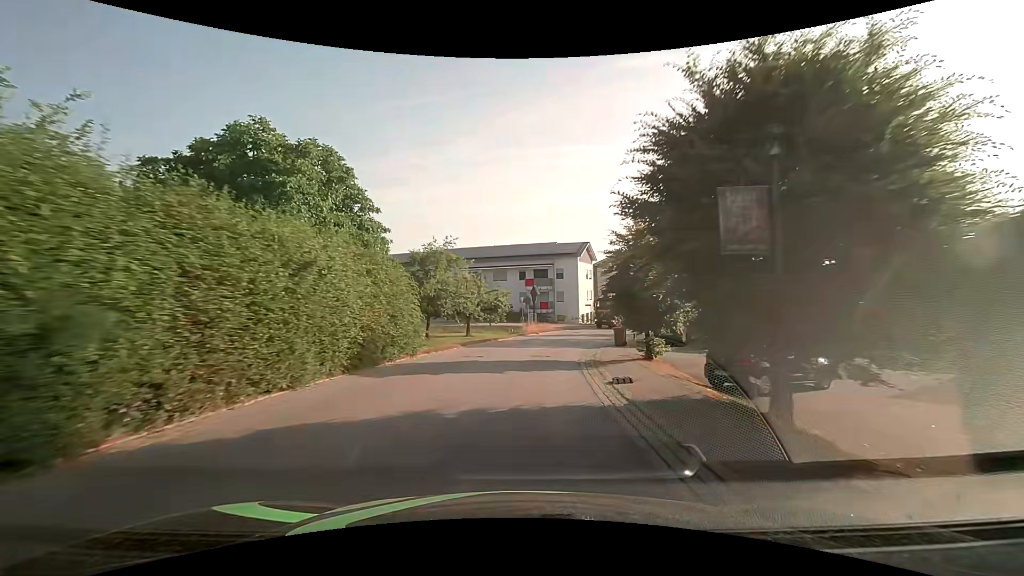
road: secondary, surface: asphalt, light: Day
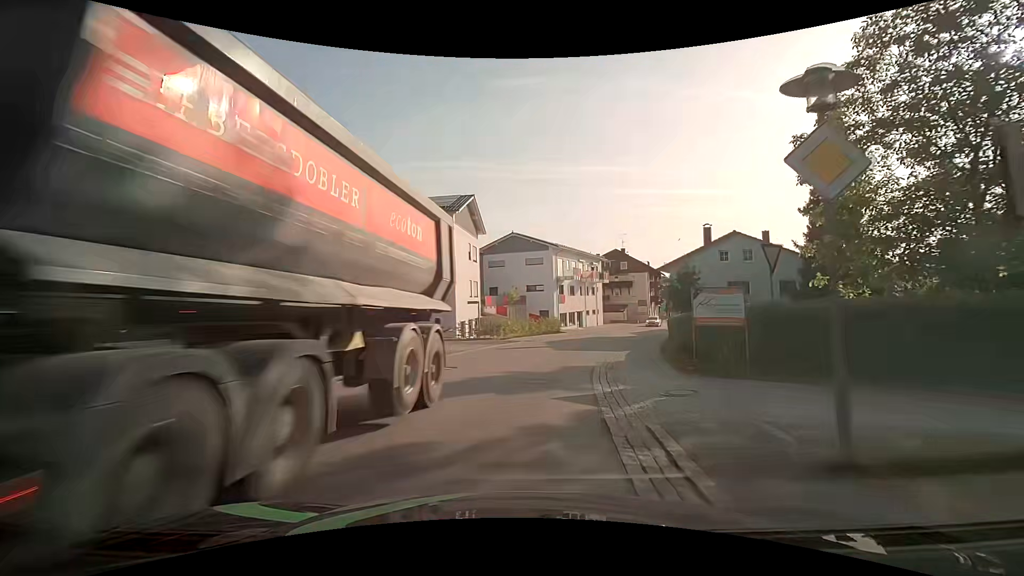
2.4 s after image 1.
(+3.4, +30.0) m; +14°
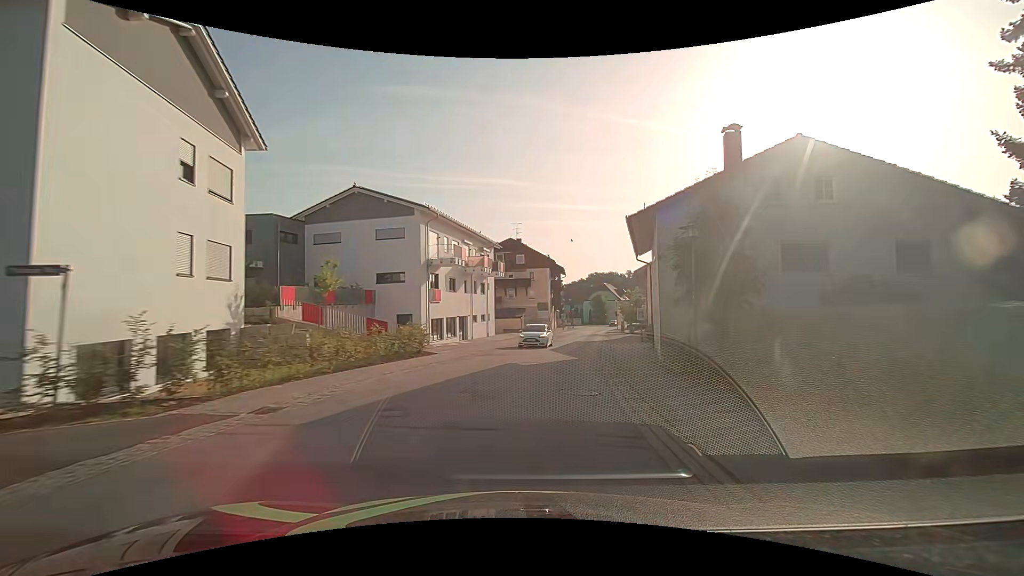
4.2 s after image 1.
(+2.4, +22.4) m; +13°
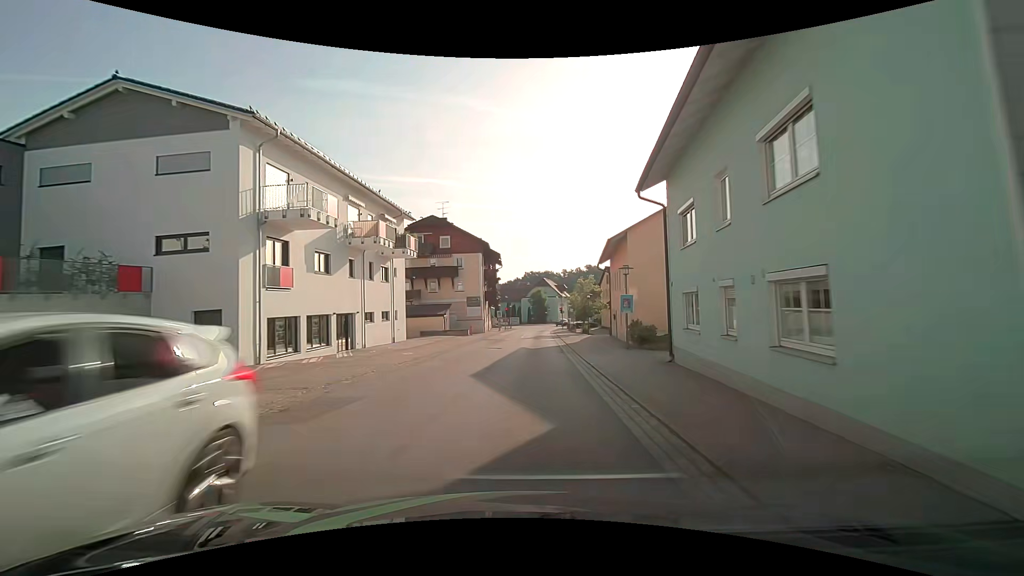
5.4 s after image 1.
(+1.2, +15.1) m; +8°
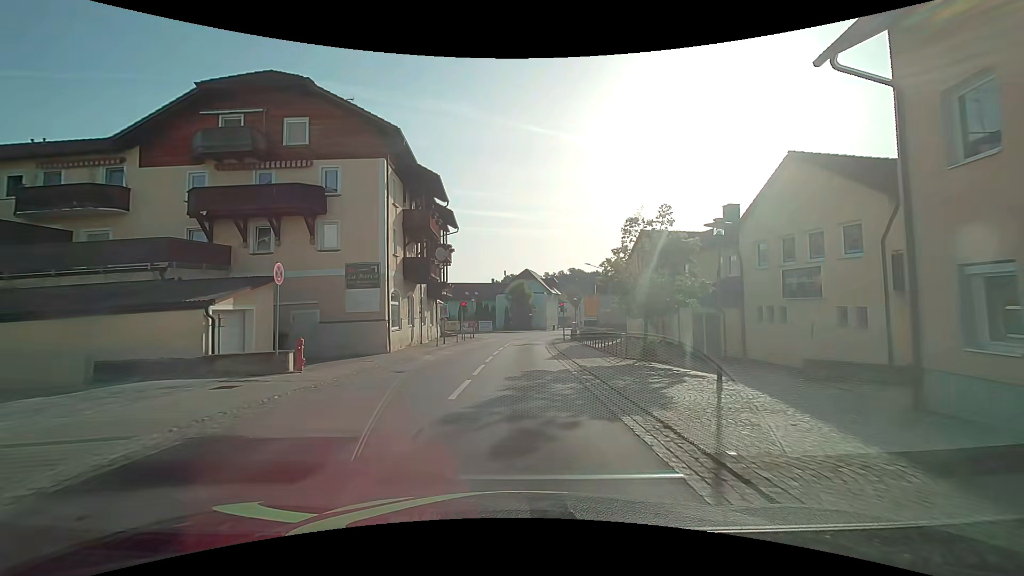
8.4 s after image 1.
(+1.3, +33.4) m; +3°
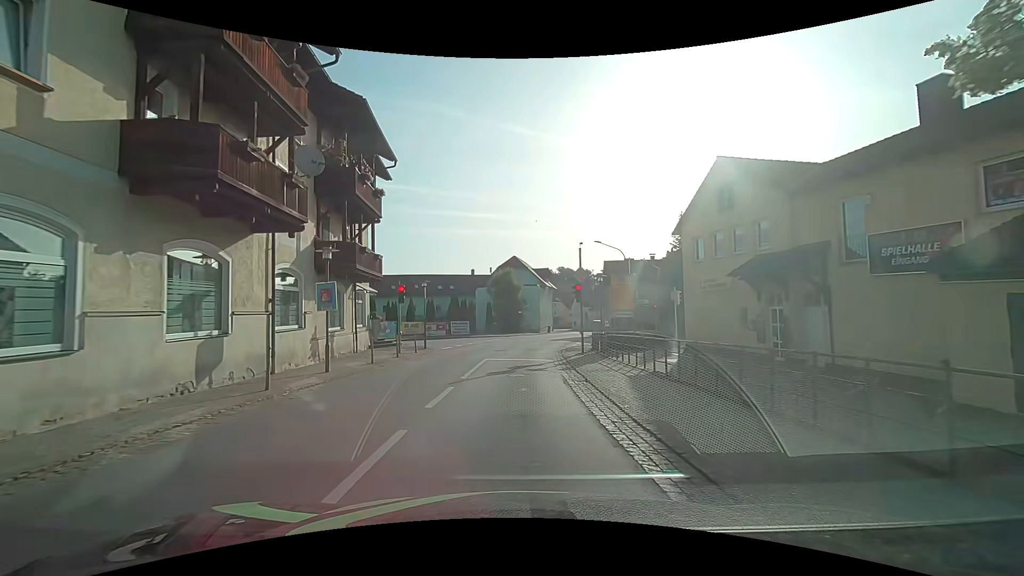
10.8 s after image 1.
(+0.2, +18.6) m; +2°
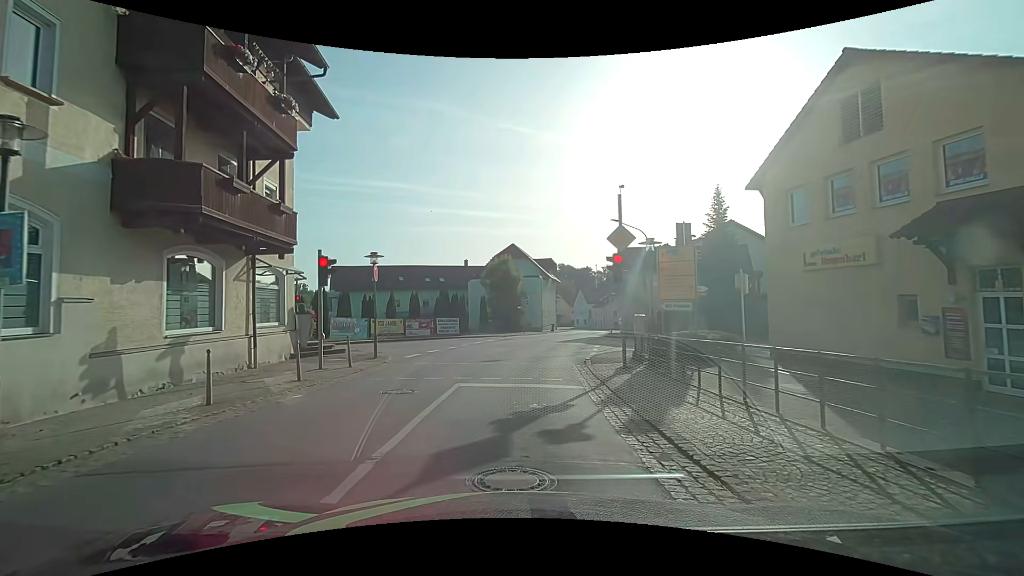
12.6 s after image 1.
(-0.1, +9.1) m; 0°
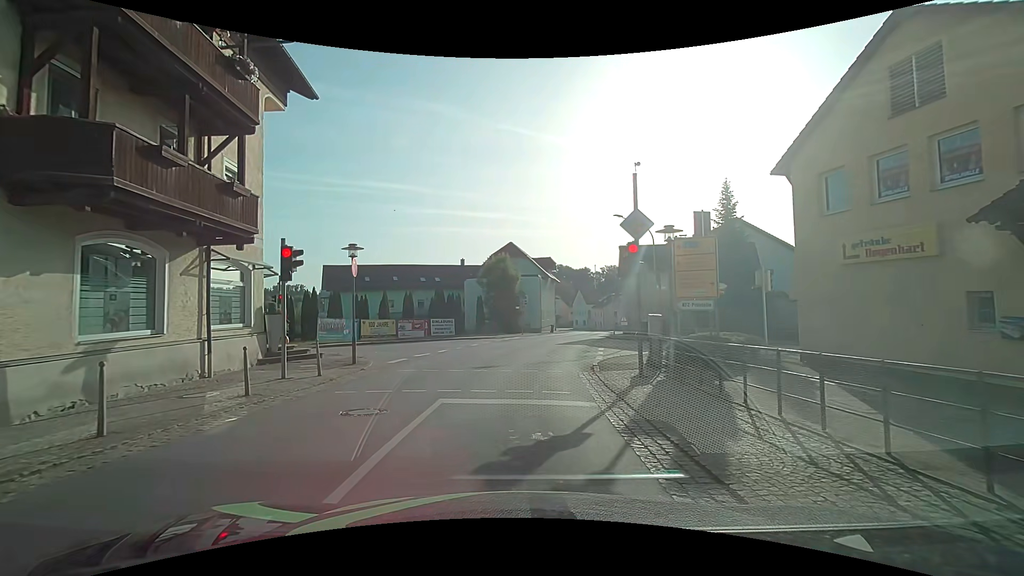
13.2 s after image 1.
(0.0, +2.0) m; -2°
